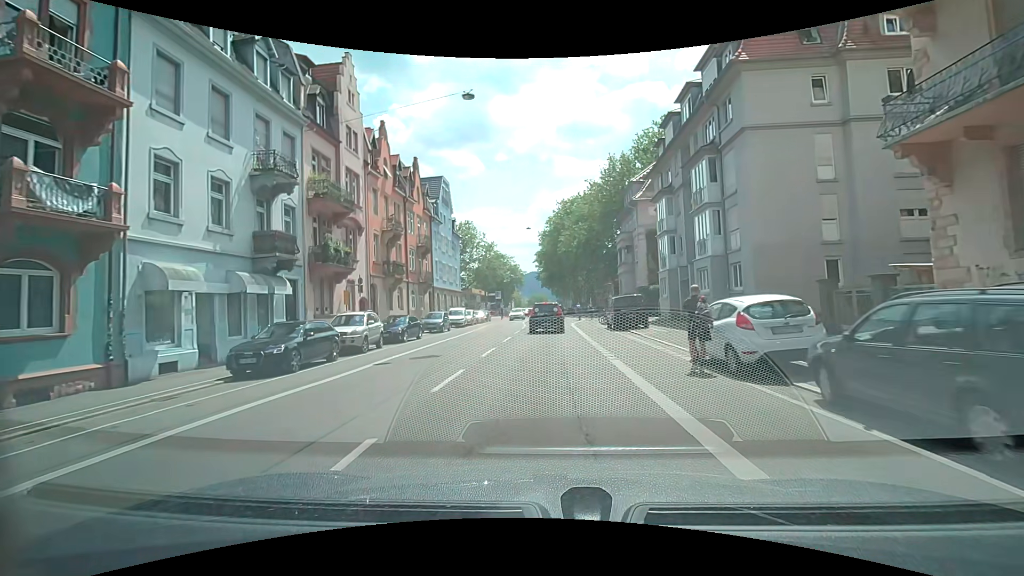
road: secondary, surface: asphalt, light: Day
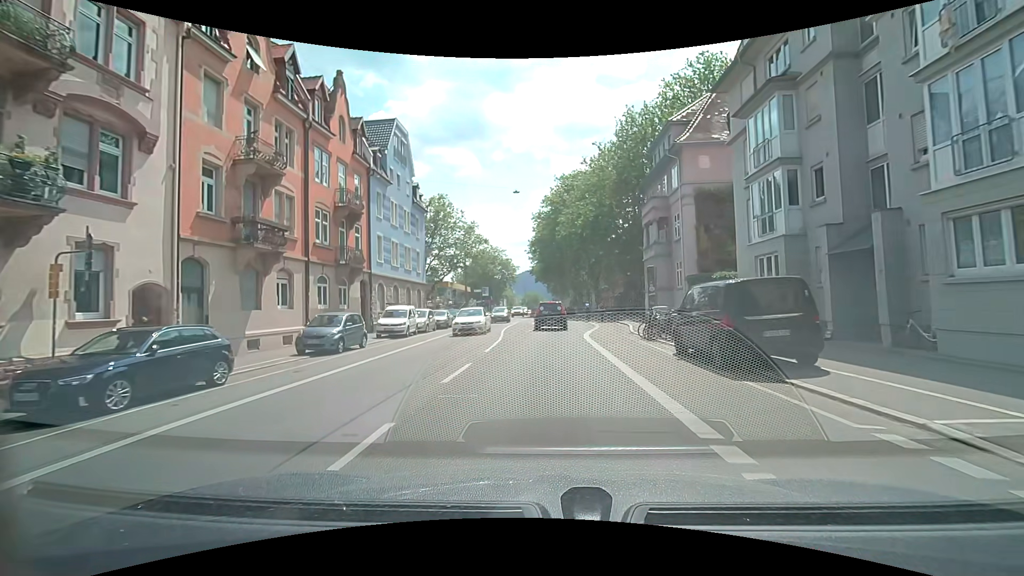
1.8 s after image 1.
(+0.1, +17.4) m; 0°
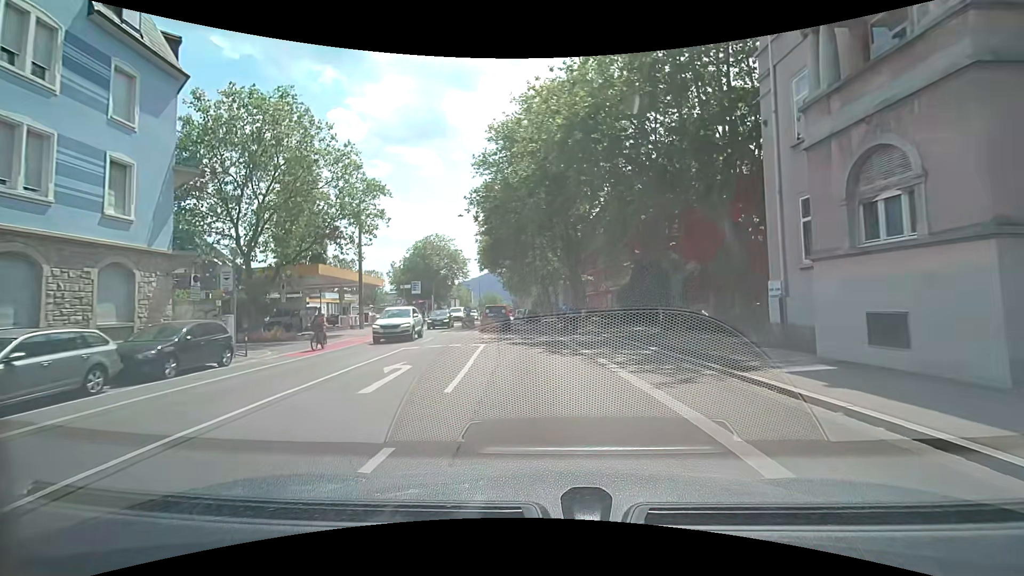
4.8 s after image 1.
(+1.1, +29.9) m; +4°
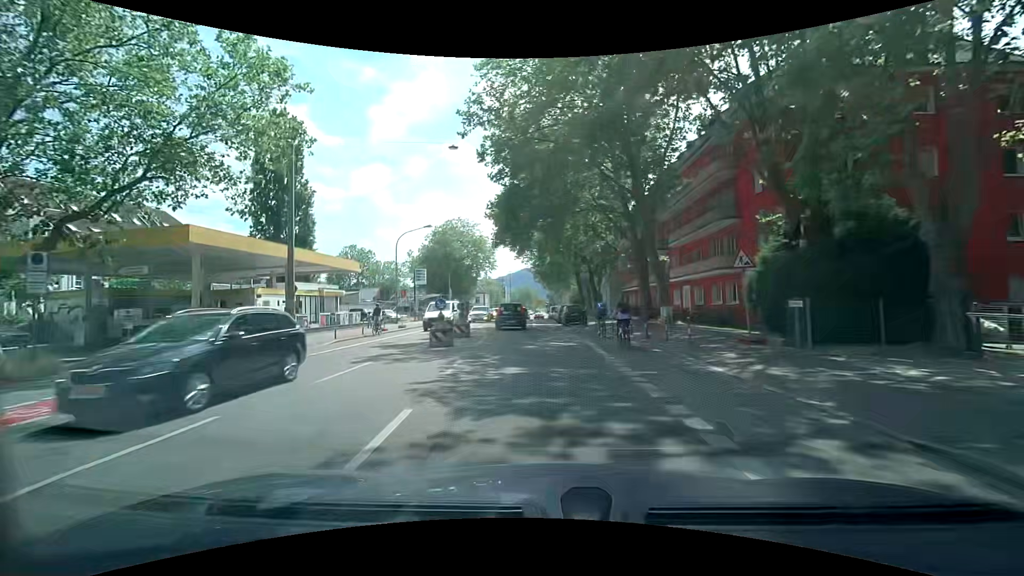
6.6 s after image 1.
(-0.6, +18.5) m; -3°
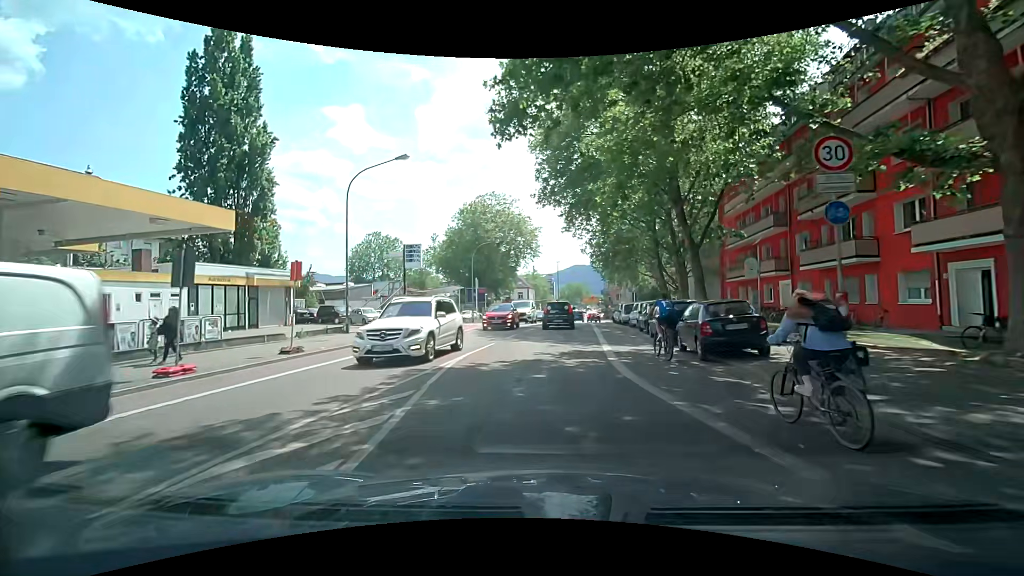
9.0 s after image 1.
(-1.3, +22.7) m; -7°
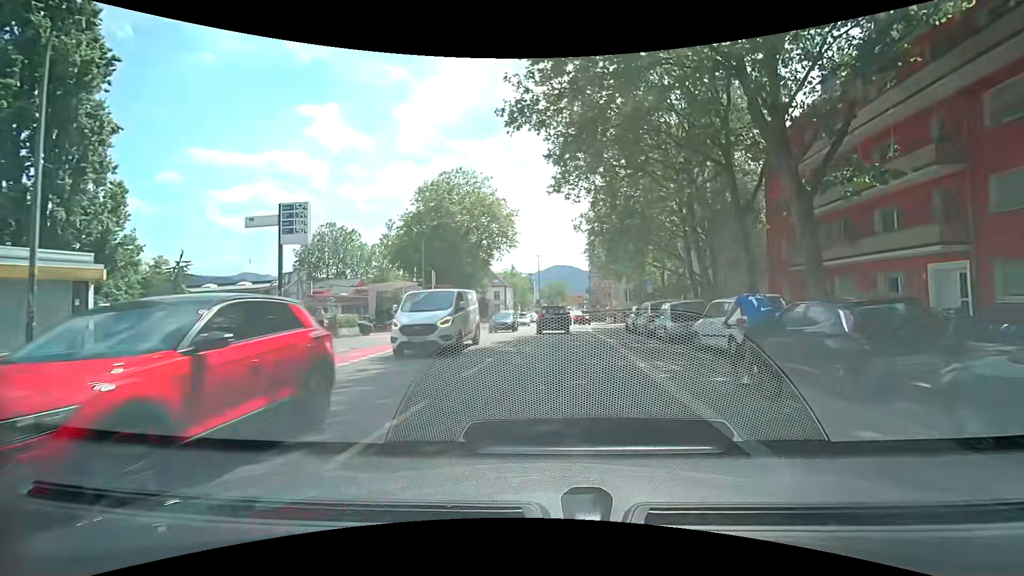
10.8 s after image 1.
(+0.3, +16.0) m; +2°
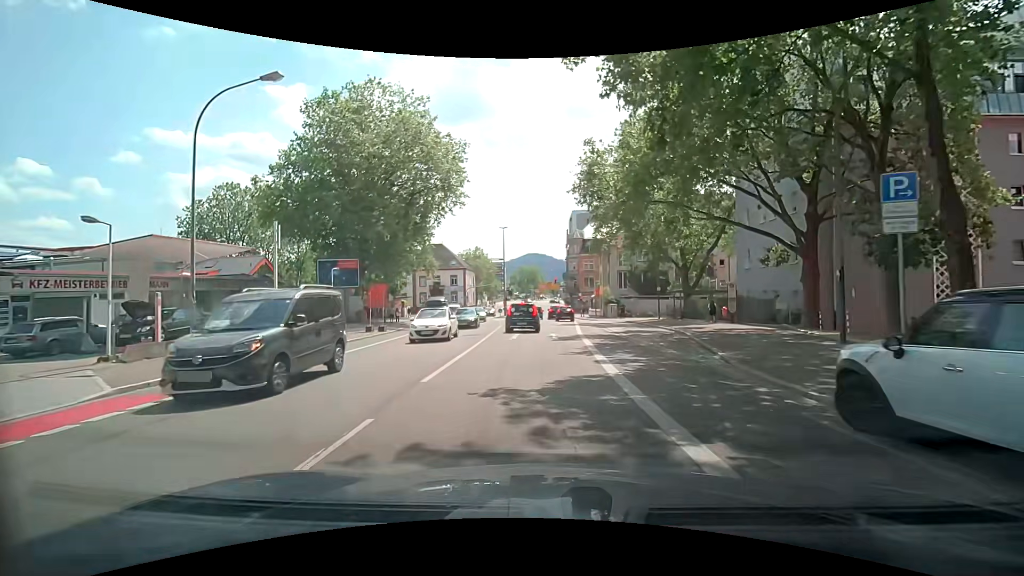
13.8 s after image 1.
(+1.5, +24.7) m; +2°
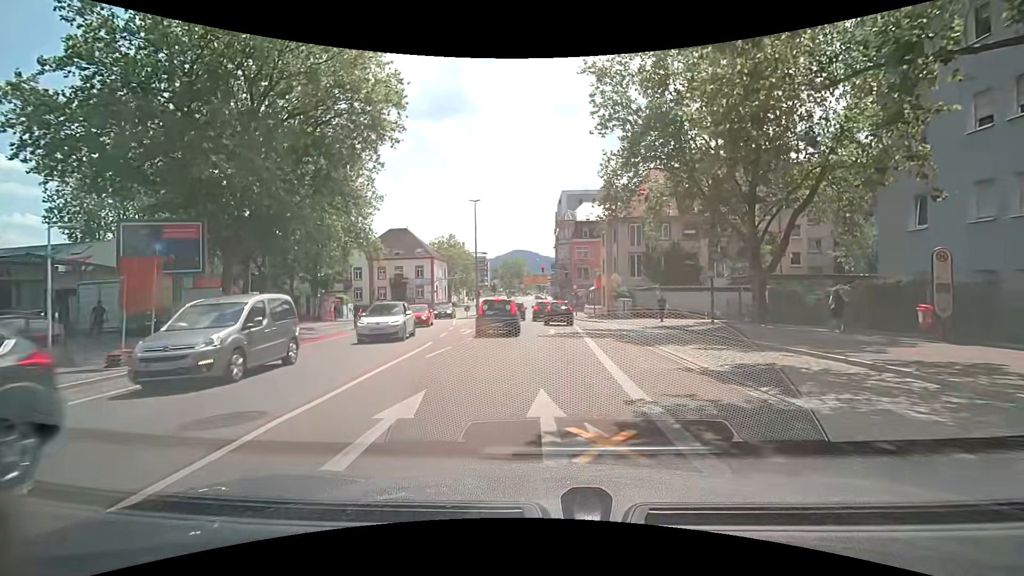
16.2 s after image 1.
(+0.6, +18.5) m; +3°
